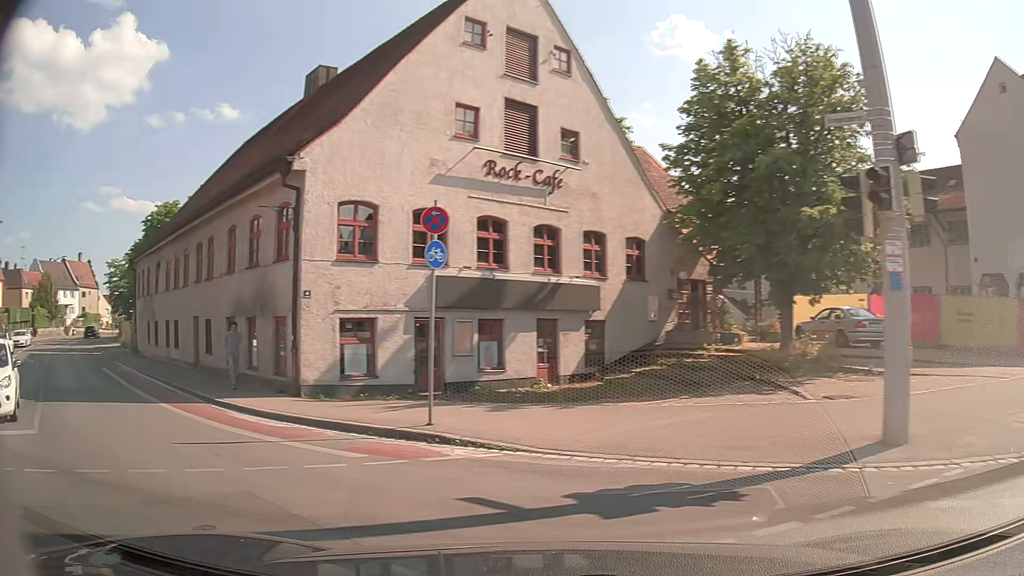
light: Day
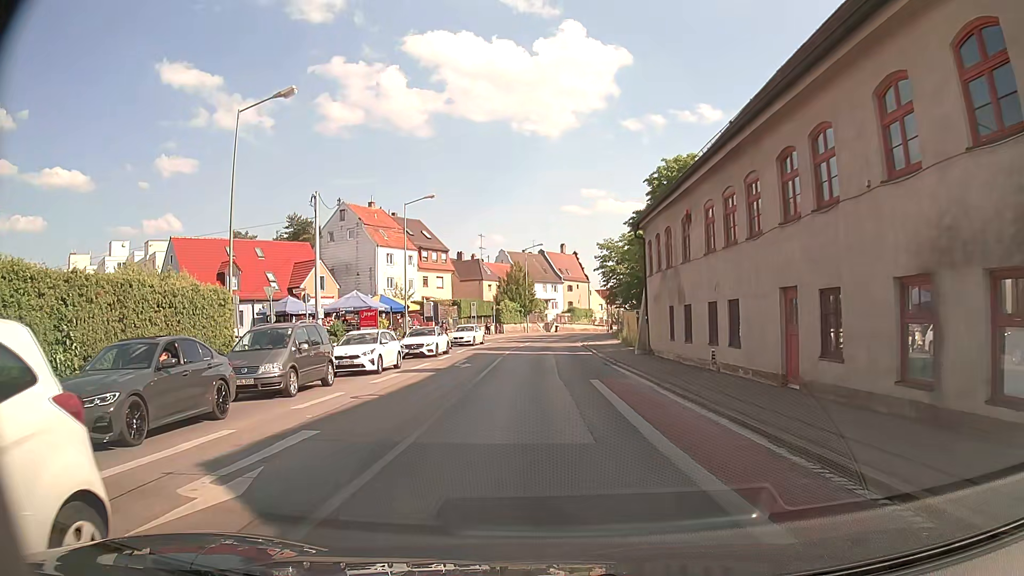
(-6.6, +11.1) m; -41°
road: secondary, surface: asphalt
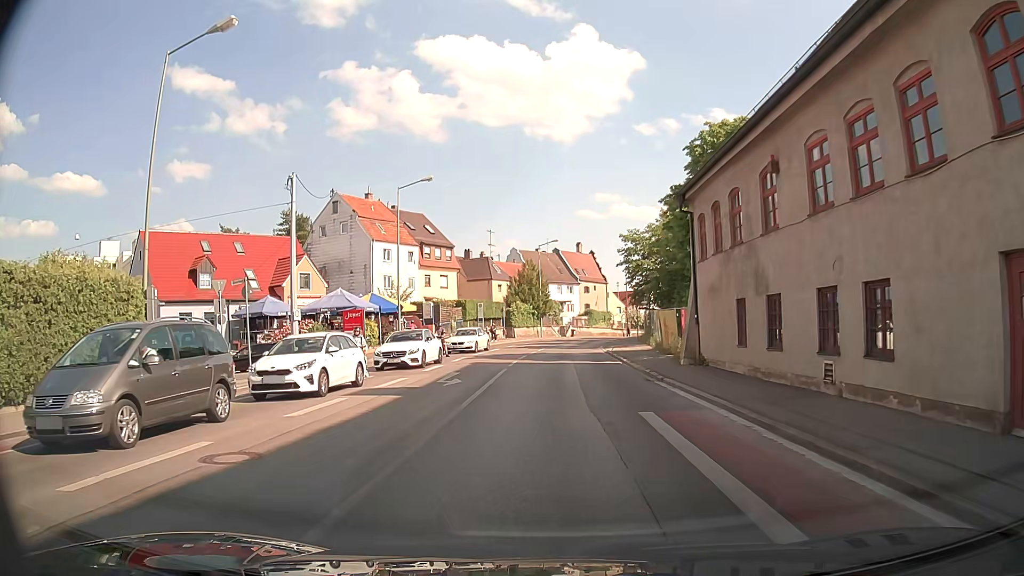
(-0.1, +7.3) m; -1°
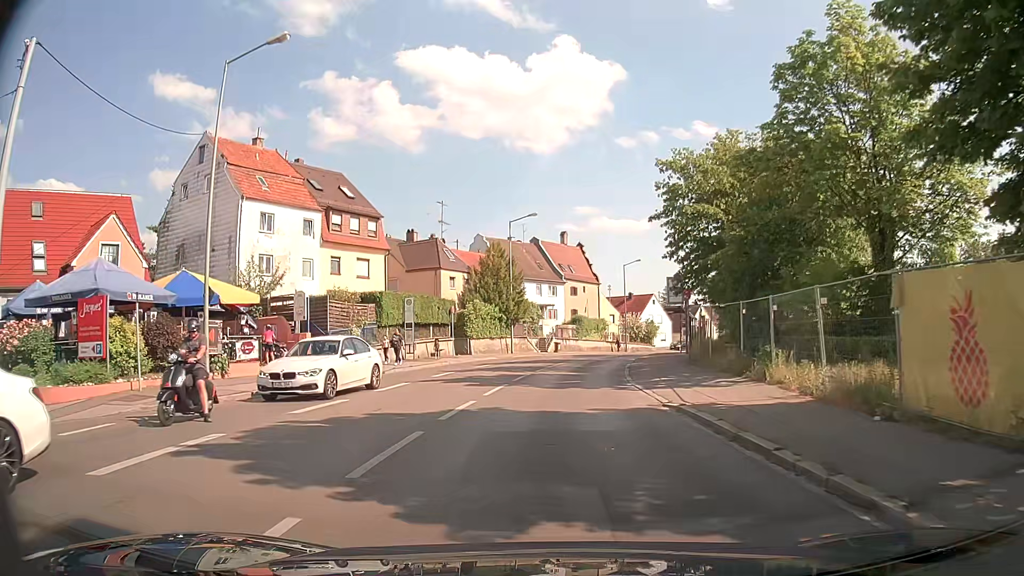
(+0.3, +23.5) m; +2°
